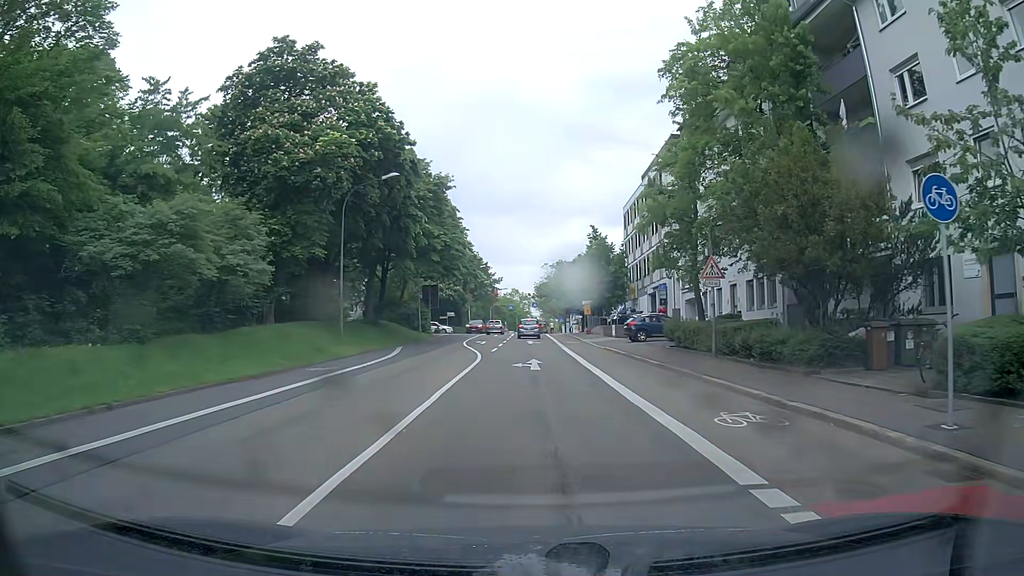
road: secondary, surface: asphalt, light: Day
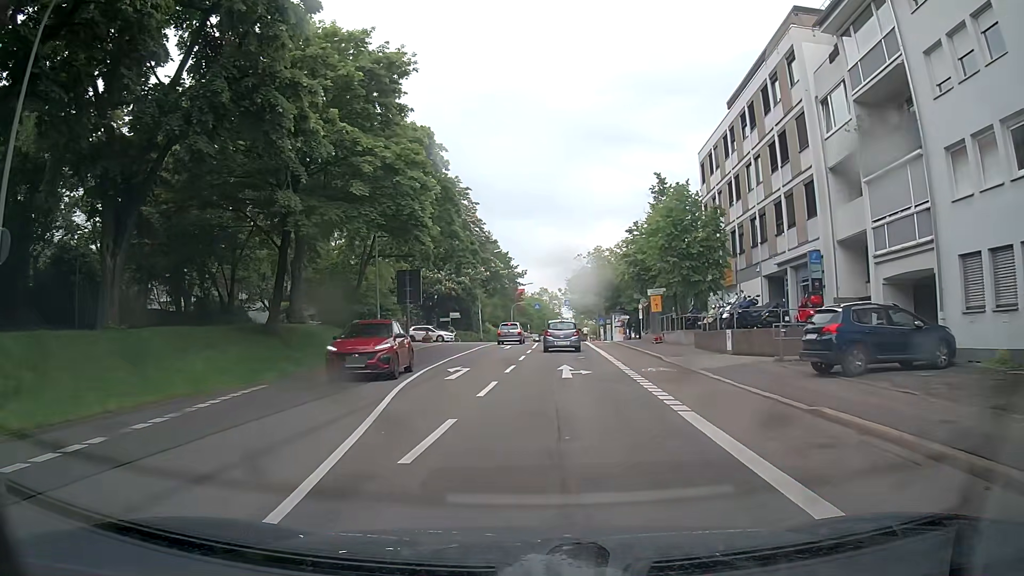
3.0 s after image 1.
(-0.1, +23.7) m; -3°
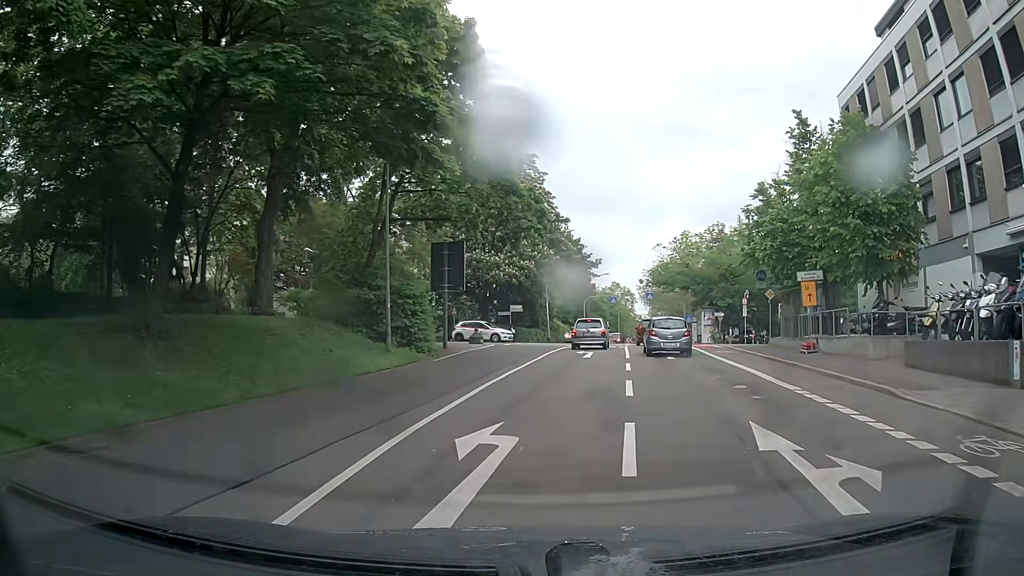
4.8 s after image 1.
(-0.5, +12.7) m; -4°
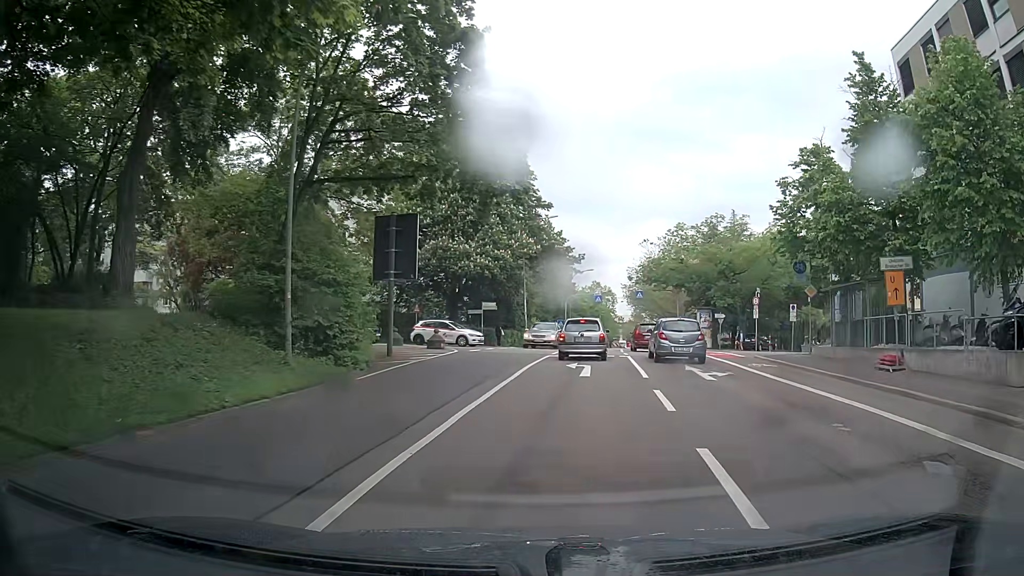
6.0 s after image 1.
(+0.1, +7.8) m; +1°
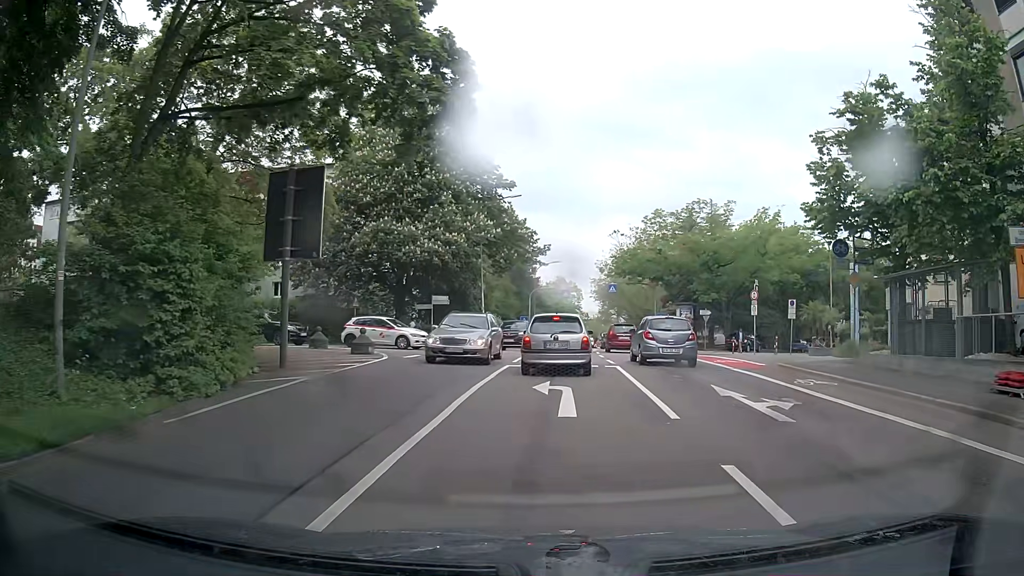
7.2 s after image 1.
(+0.4, +6.9) m; +3°
